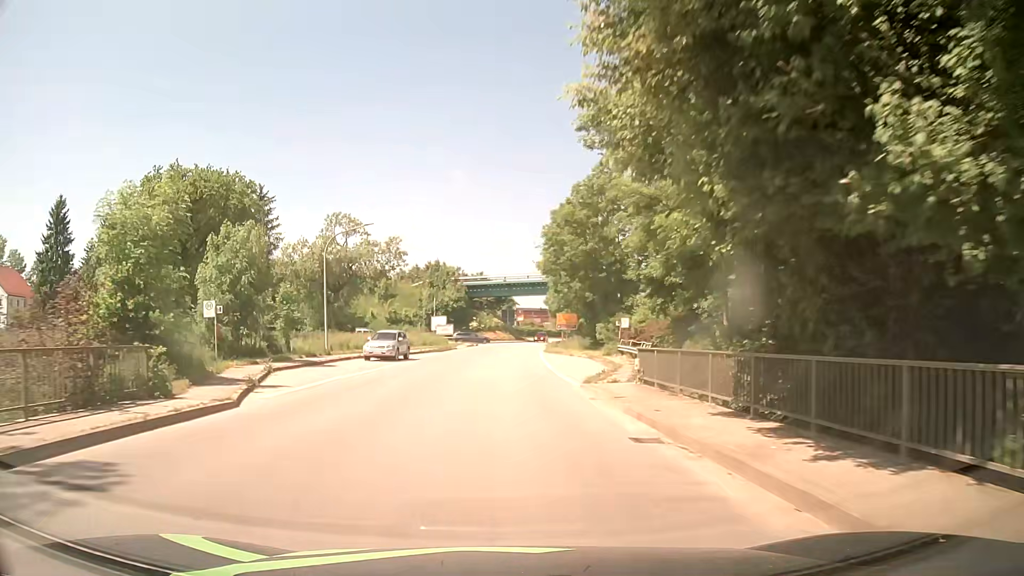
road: secondary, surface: asphalt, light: Day
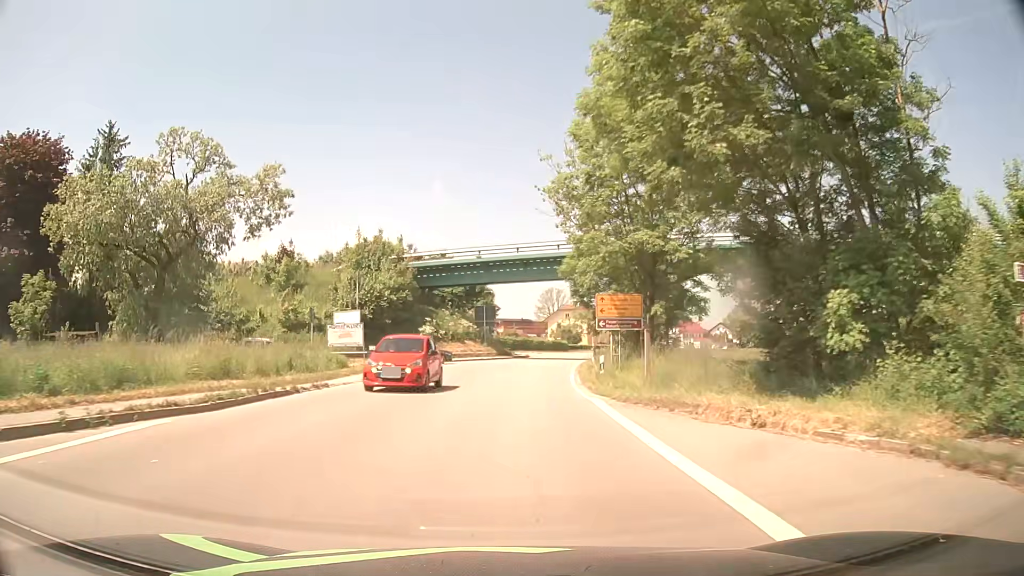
(-0.3, +38.4) m; +1°
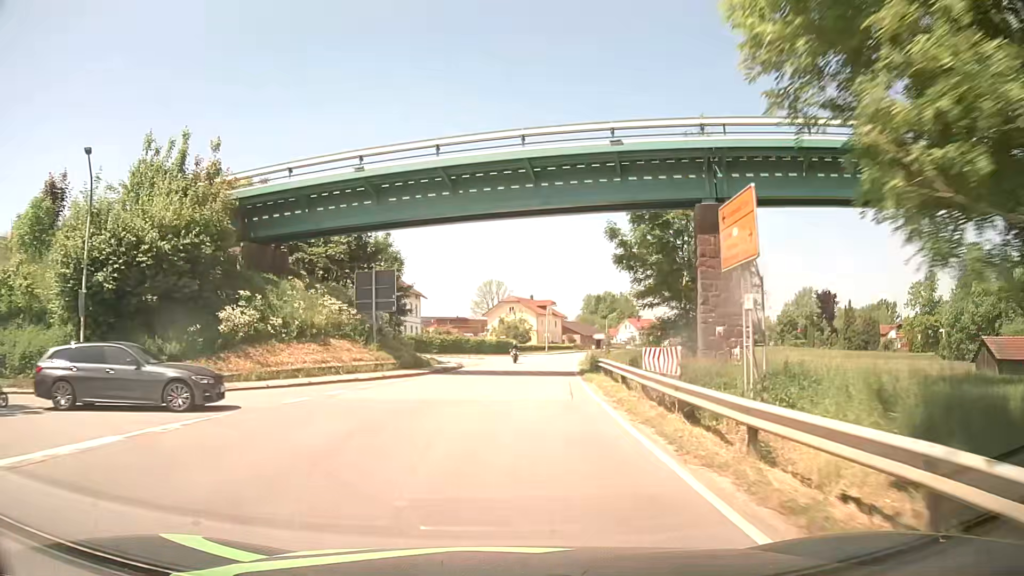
(+1.1, +30.2) m; +5°
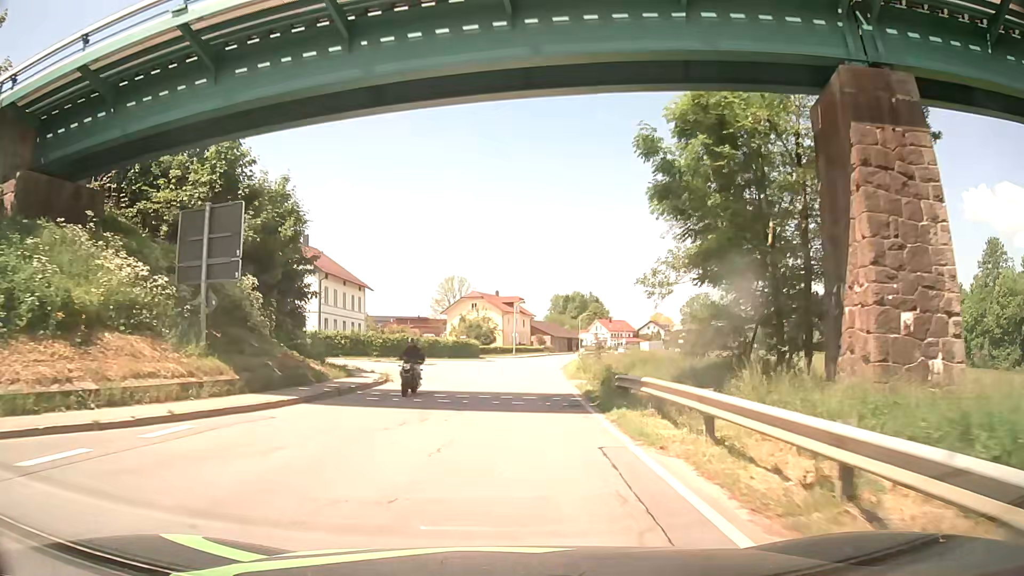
(+0.5, +15.1) m; +4°
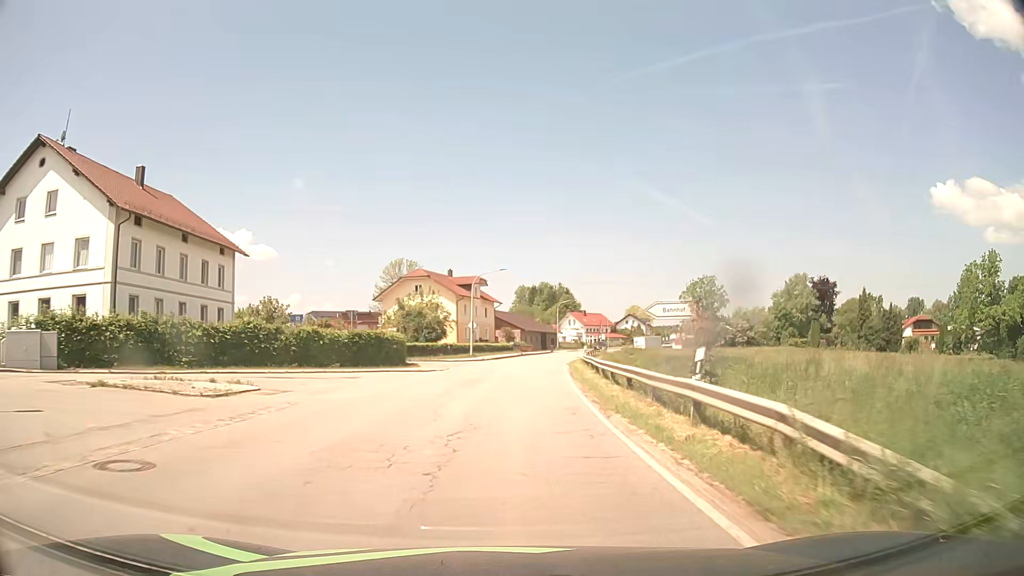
(+0.3, +30.5) m; +3°
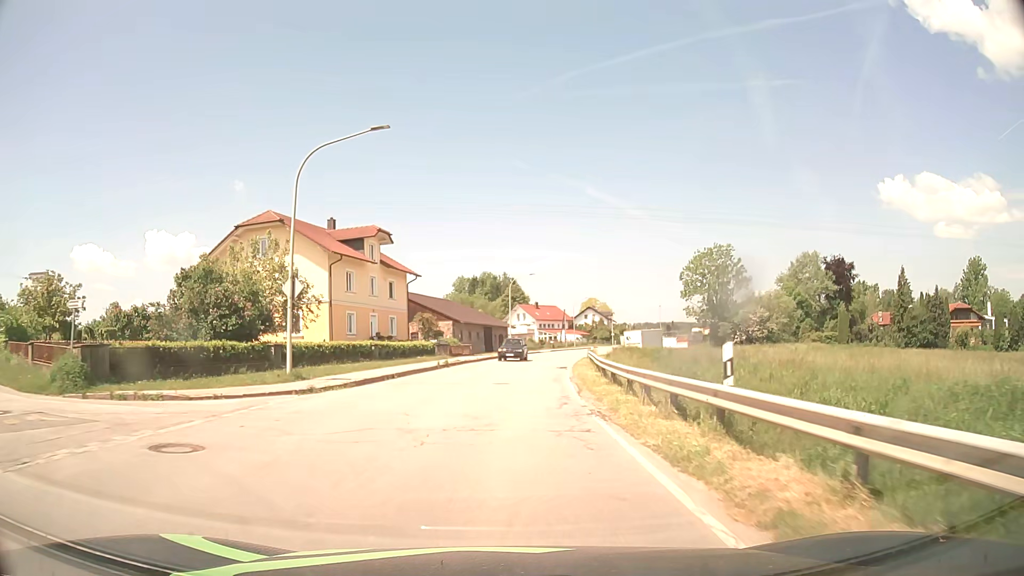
(+1.5, +38.0) m; +5°
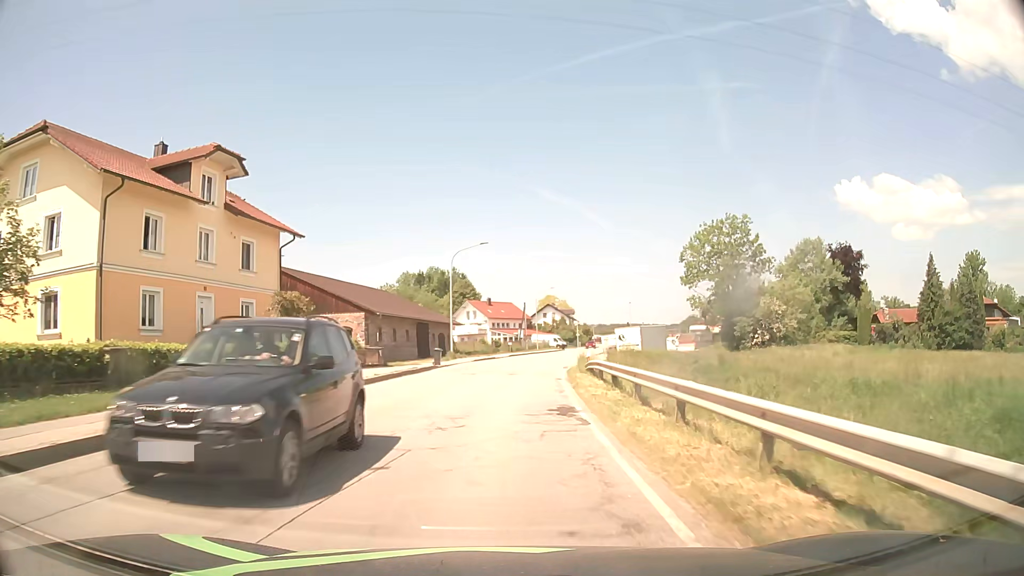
(+0.8, +22.8) m; +4°
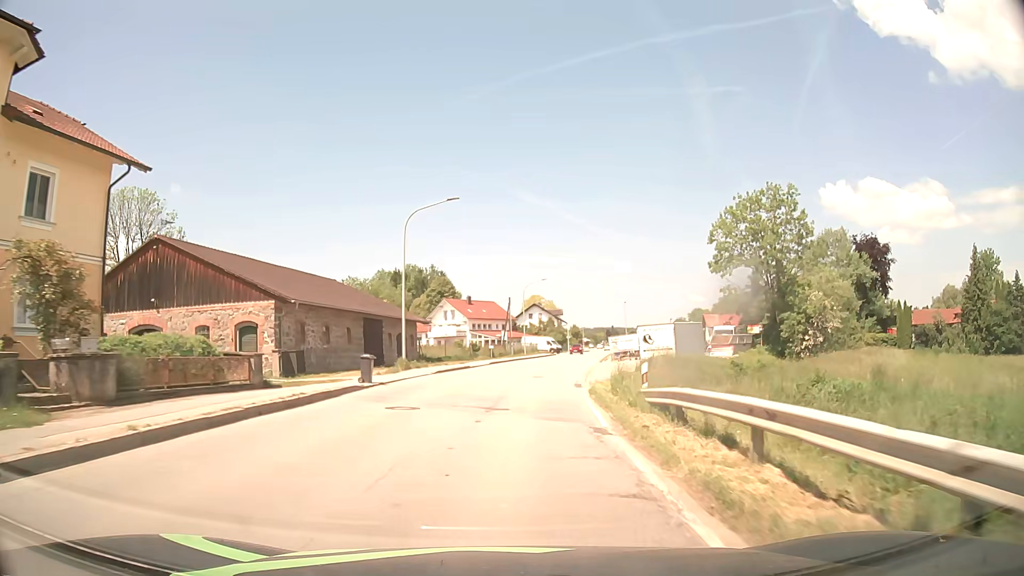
(+0.1, +15.4) m; +1°
(0, +10) (+1, +20) (+2, +30) (+3, +40) (+5, +50) (+6, +60) (+8, +69) (+10, +79) (+12, +89) (+13, +99) m
